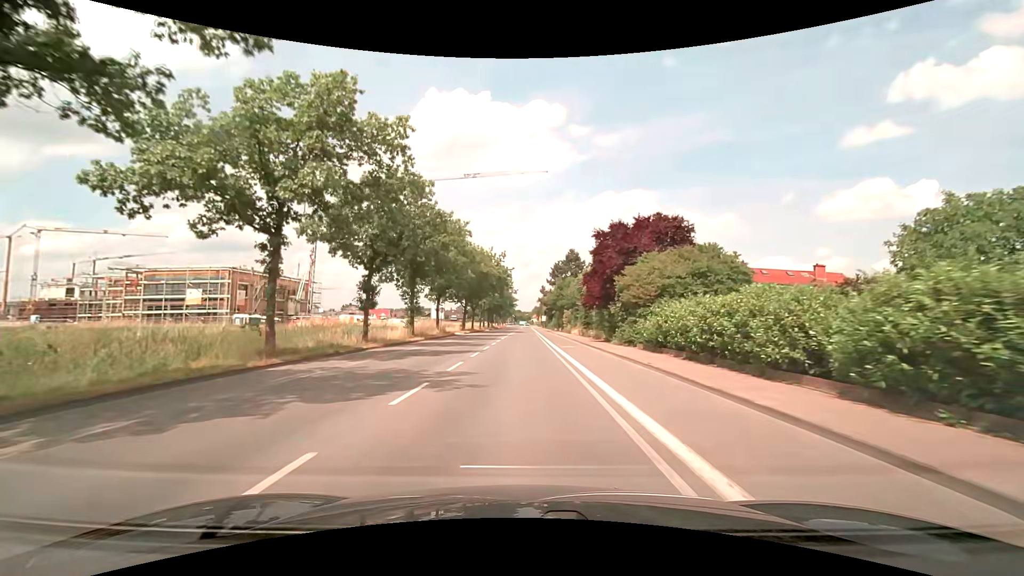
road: secondary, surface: asphalt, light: Day
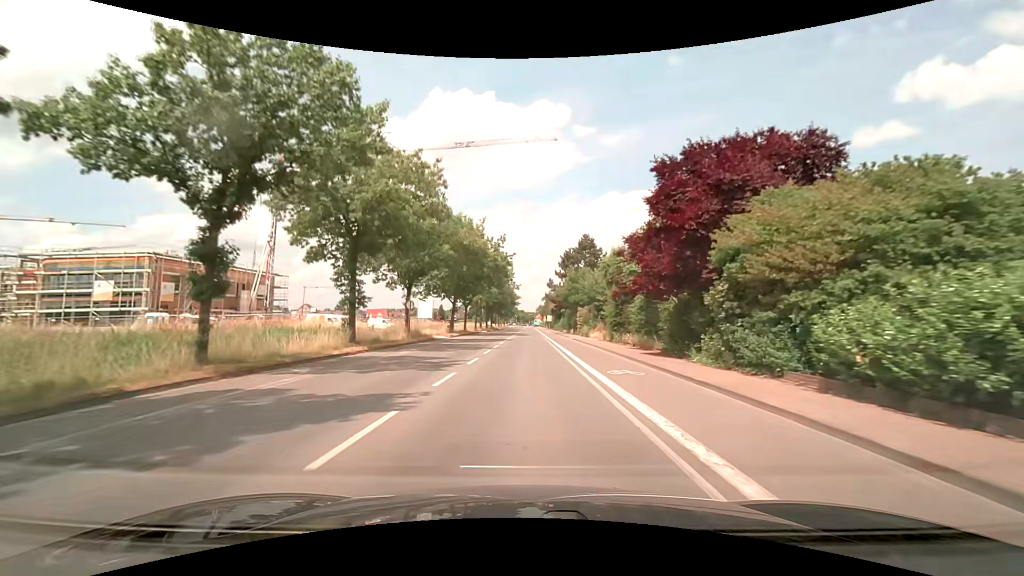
(-0.1, +15.7) m; 0°
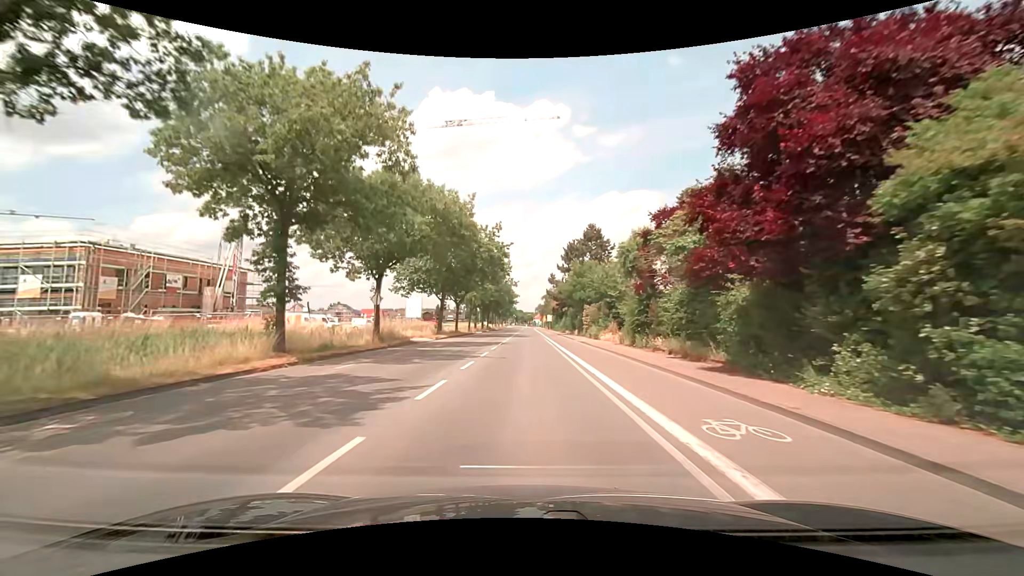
(0.0, +7.9) m; 0°
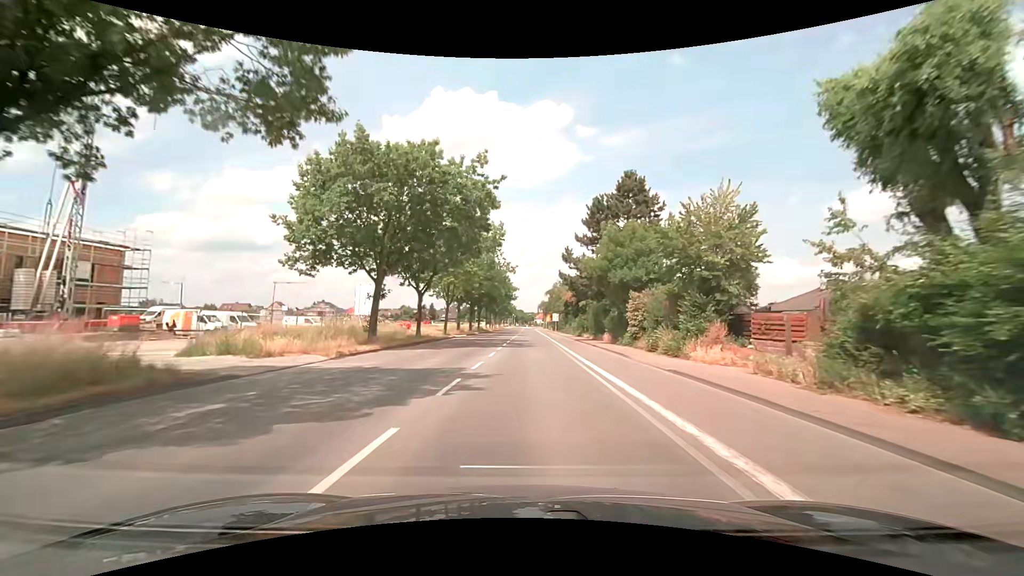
(0.0, +23.7) m; 0°
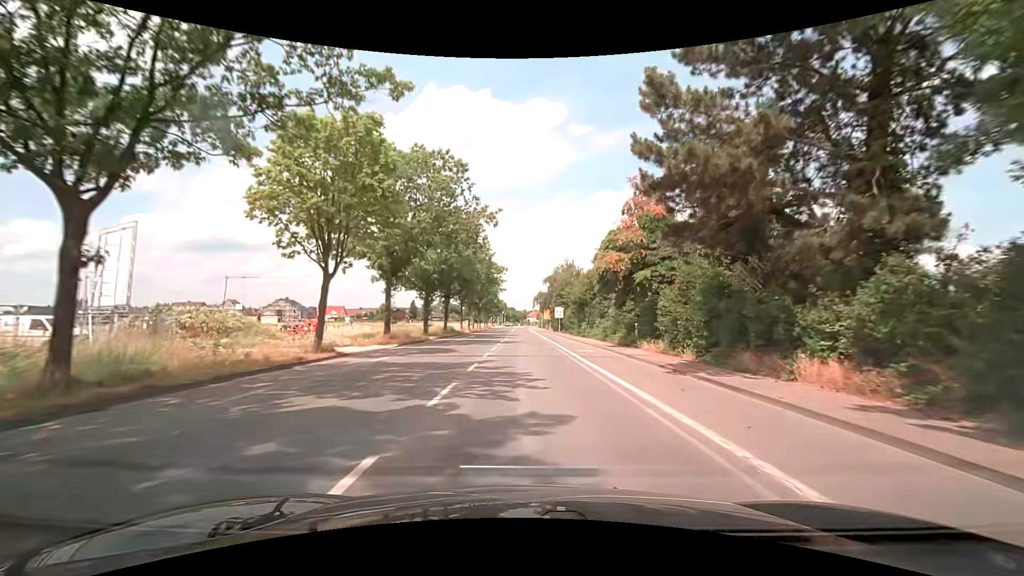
(+0.1, +31.6) m; +1°
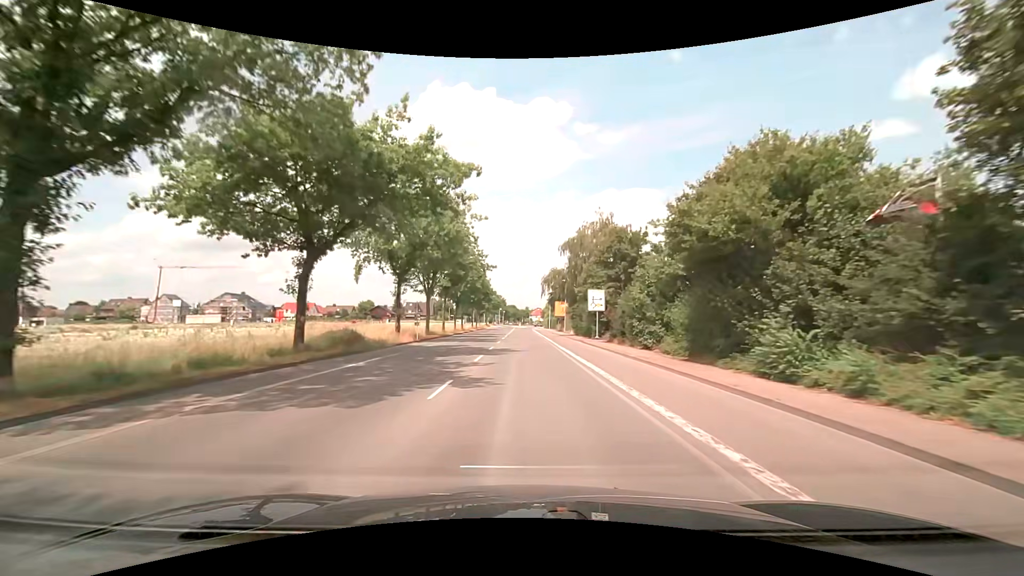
(-0.1, +39.2) m; -1°
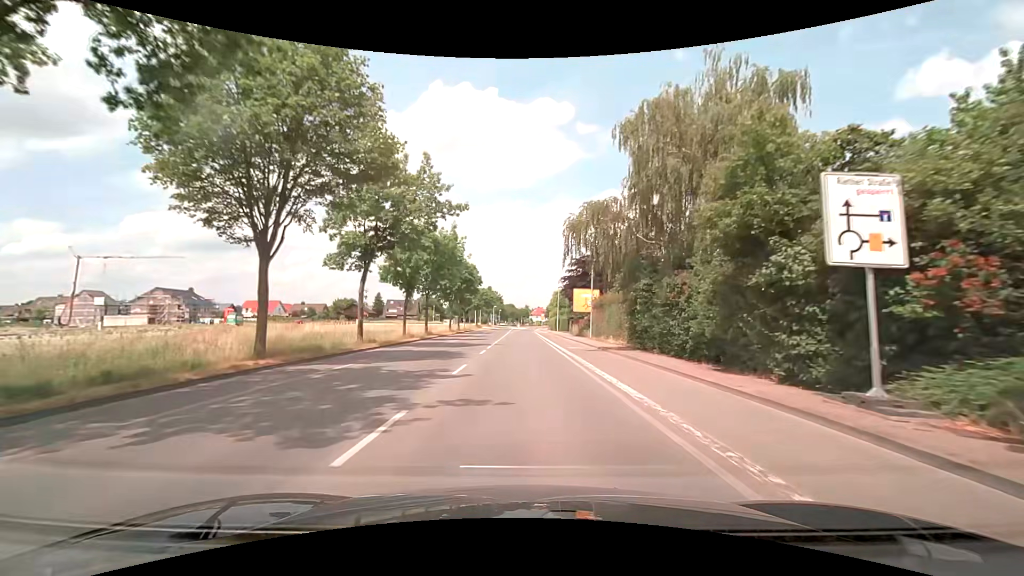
(+0.2, +31.2) m; +1°
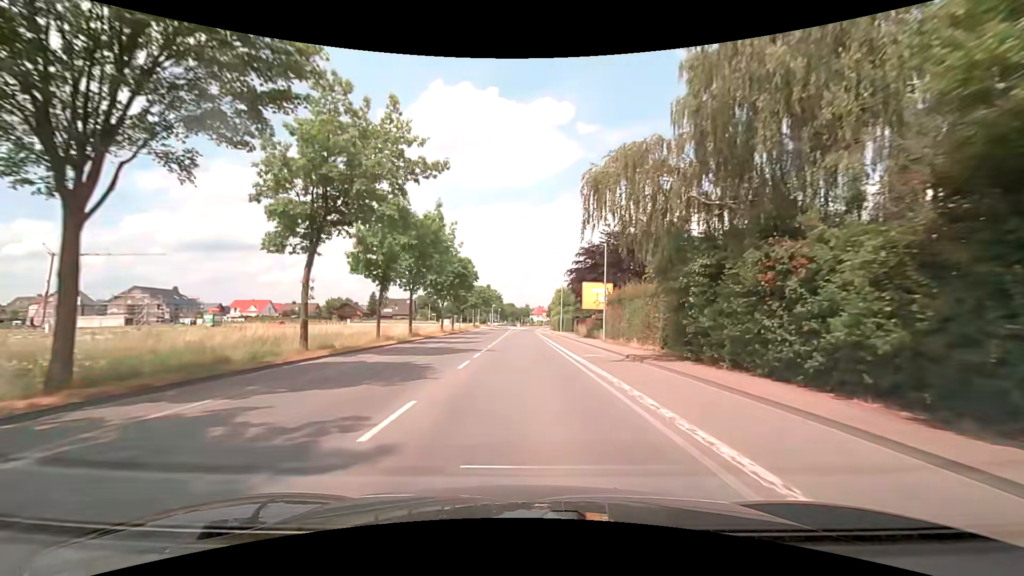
(0.0, +7.8) m; 0°
(0, +10) (0, +20) (0, +30) (0, +40) (0, +50) (0, +60) (0, +70) (0, +80) (0, +90) (0, +100) m
